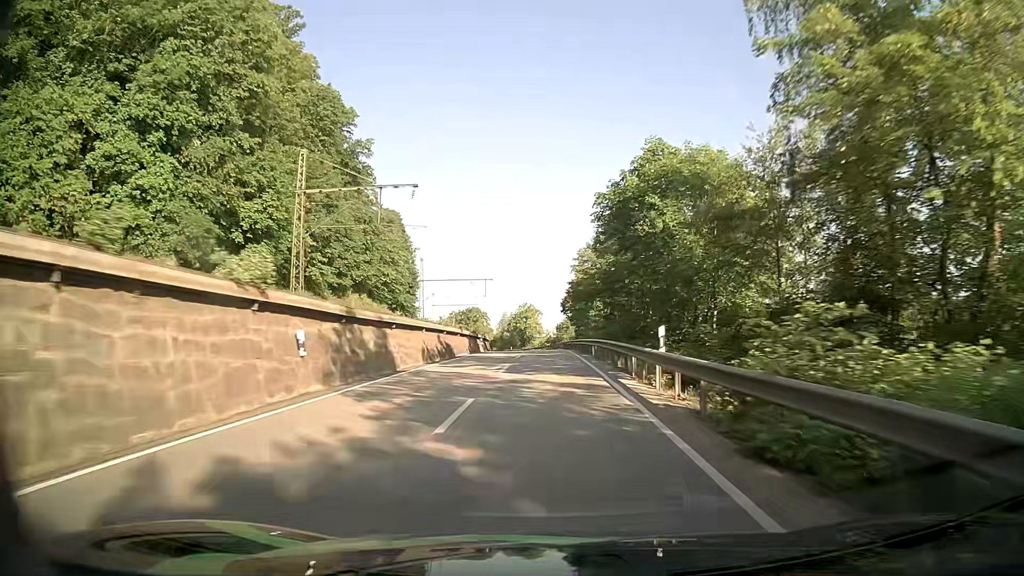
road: primary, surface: asphalt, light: Day
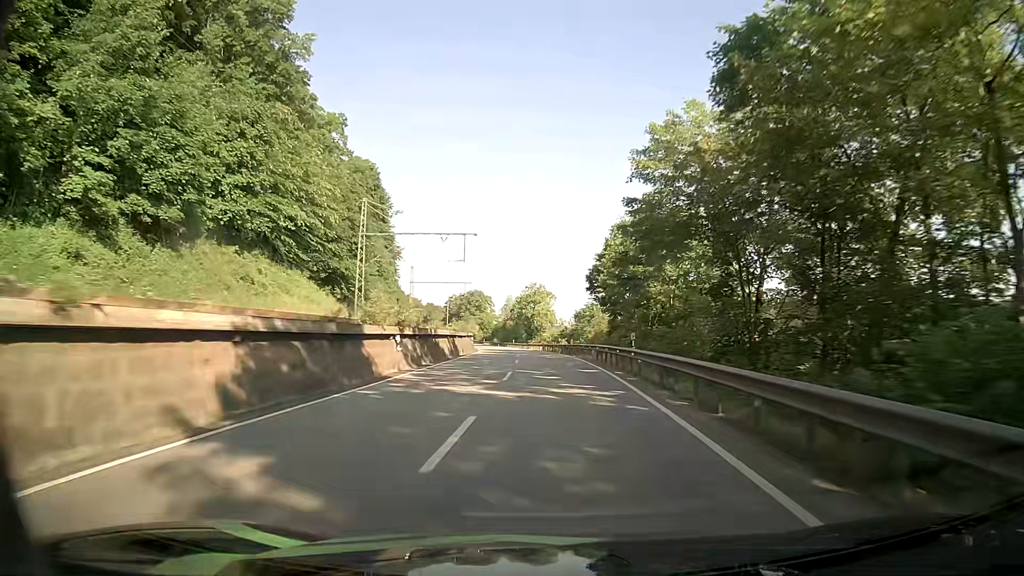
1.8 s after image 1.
(-0.4, +37.6) m; -1°
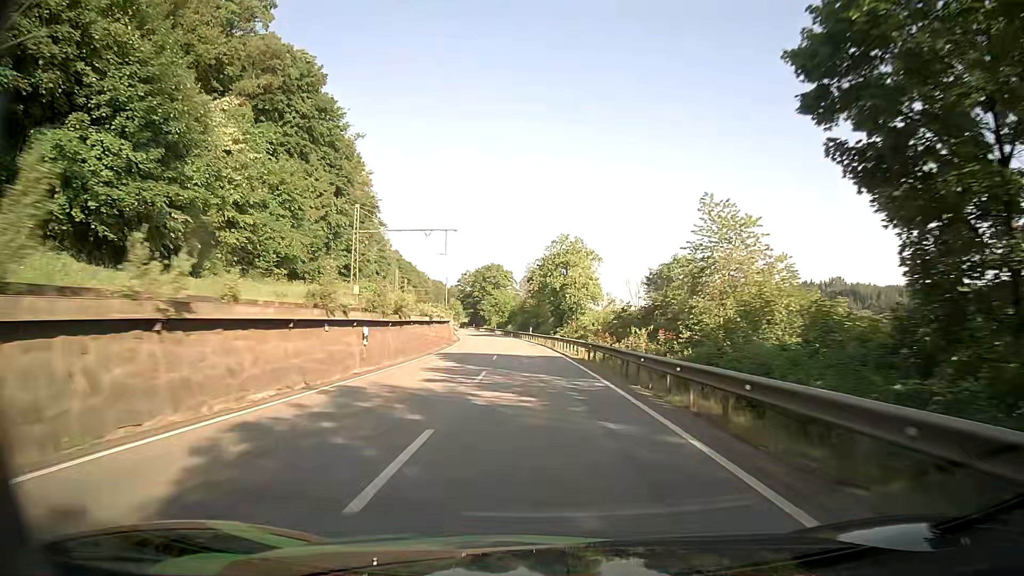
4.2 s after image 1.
(-0.9, +49.2) m; -2°
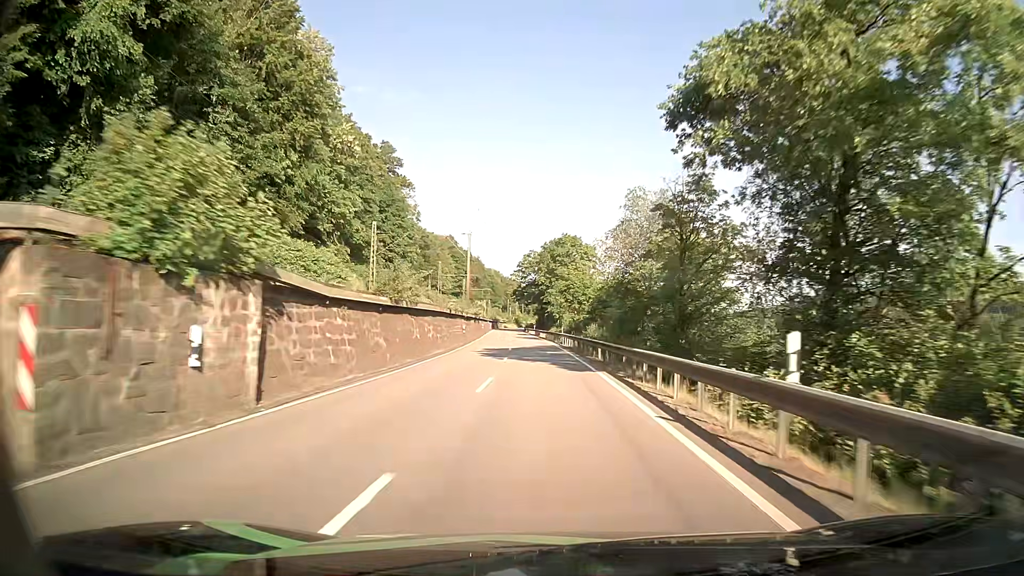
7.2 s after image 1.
(-3.8, +62.5) m; -7°
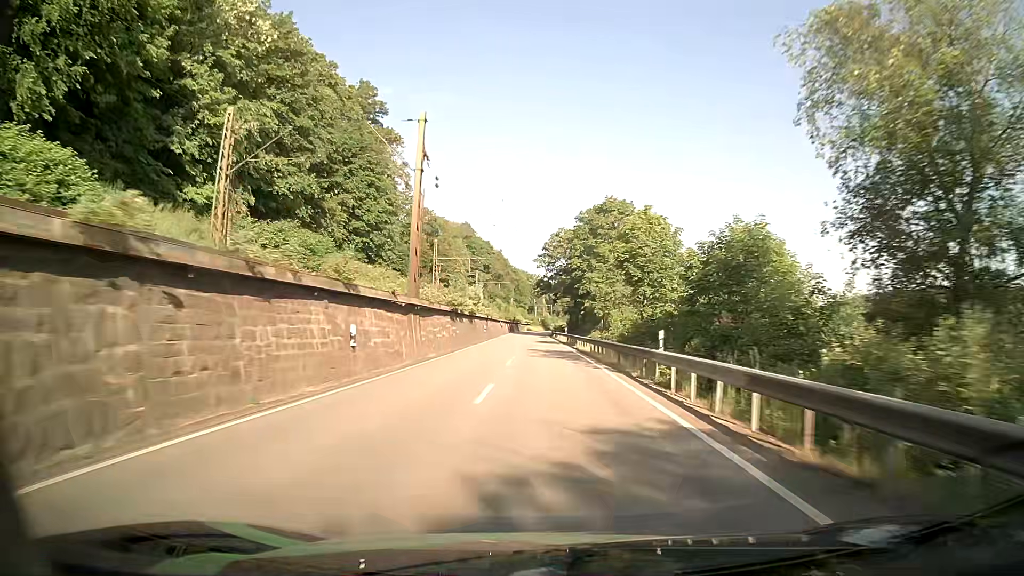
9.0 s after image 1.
(-0.9, +38.1) m; -2°
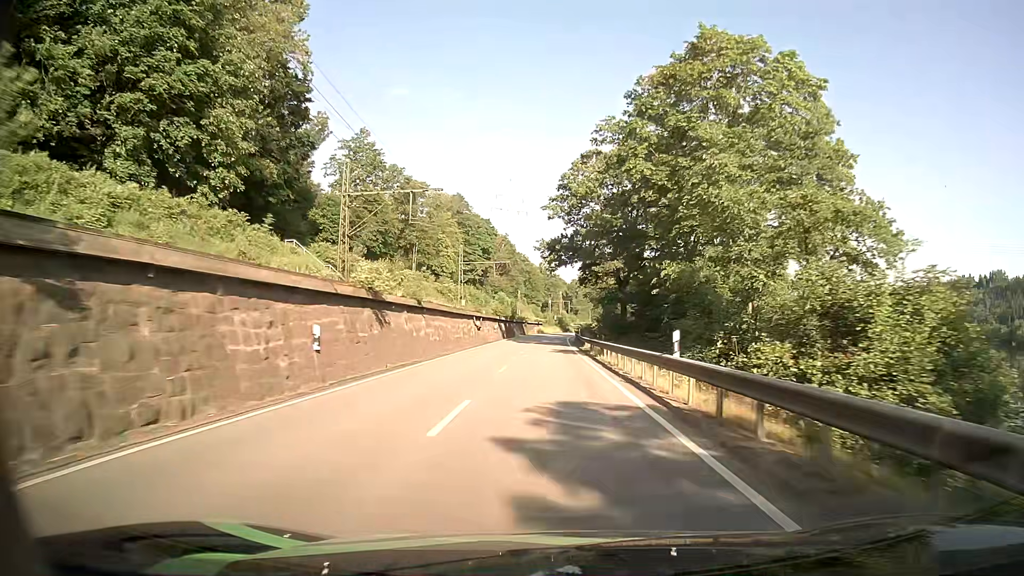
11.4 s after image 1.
(-0.9, +51.4) m; -2°
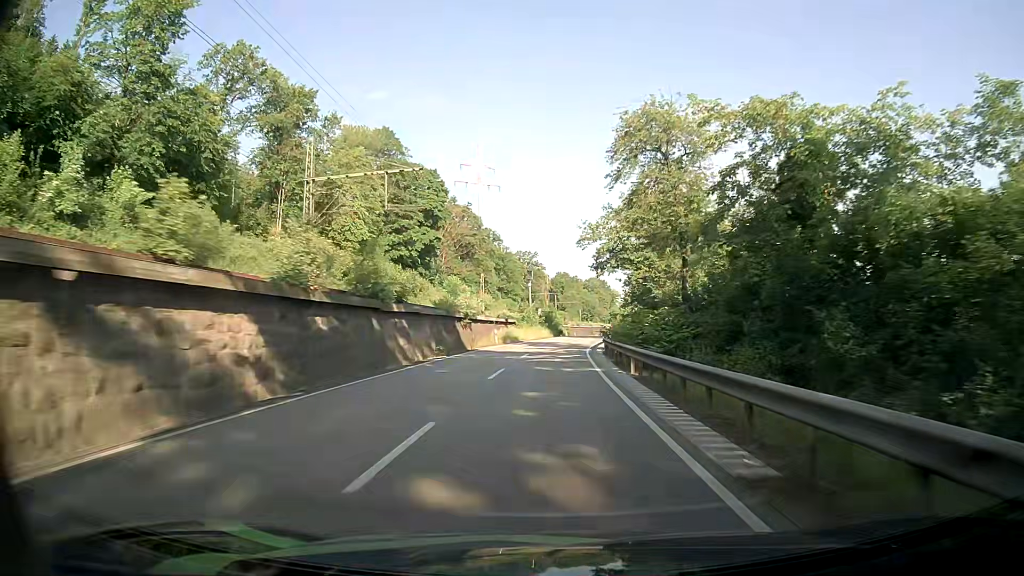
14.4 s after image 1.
(+0.2, +62.4) m; +1°
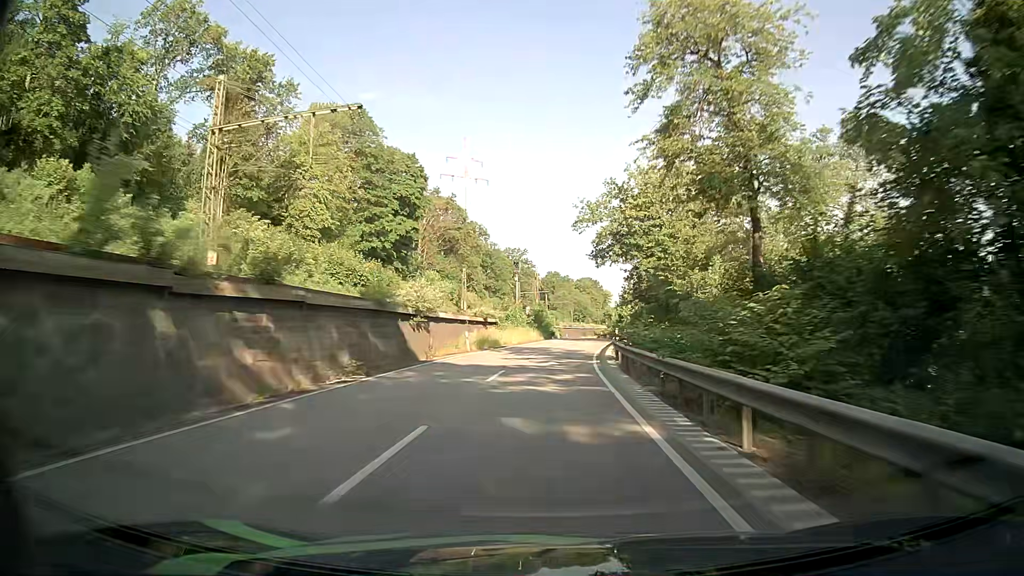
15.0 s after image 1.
(+0.1, +12.4) m; +1°
(0, +10) (0, +20) (+1, +30) (+1, +40) (+2, +50) (+3, +60) (+4, +70) (+5, +80) (+6, +90) (+6, +100) m
